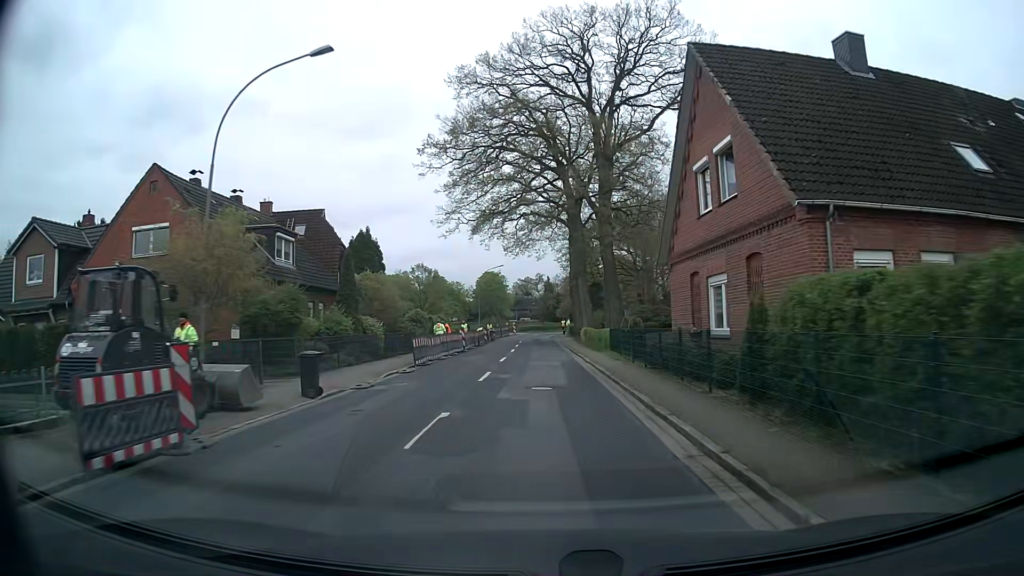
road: secondary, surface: asphalt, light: Day
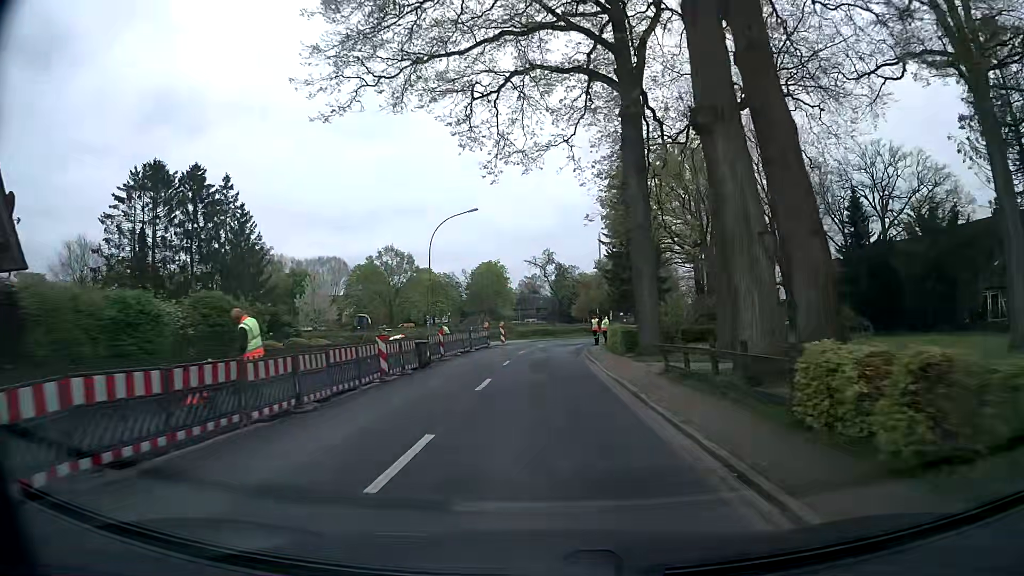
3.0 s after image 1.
(-0.4, +38.0) m; 0°
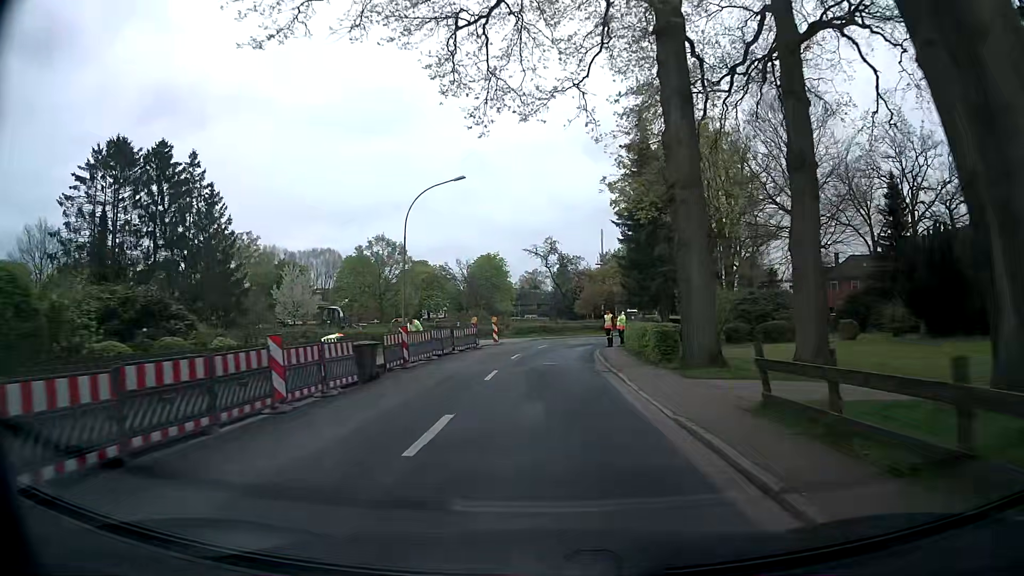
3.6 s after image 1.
(-0.1, +7.6) m; -1°
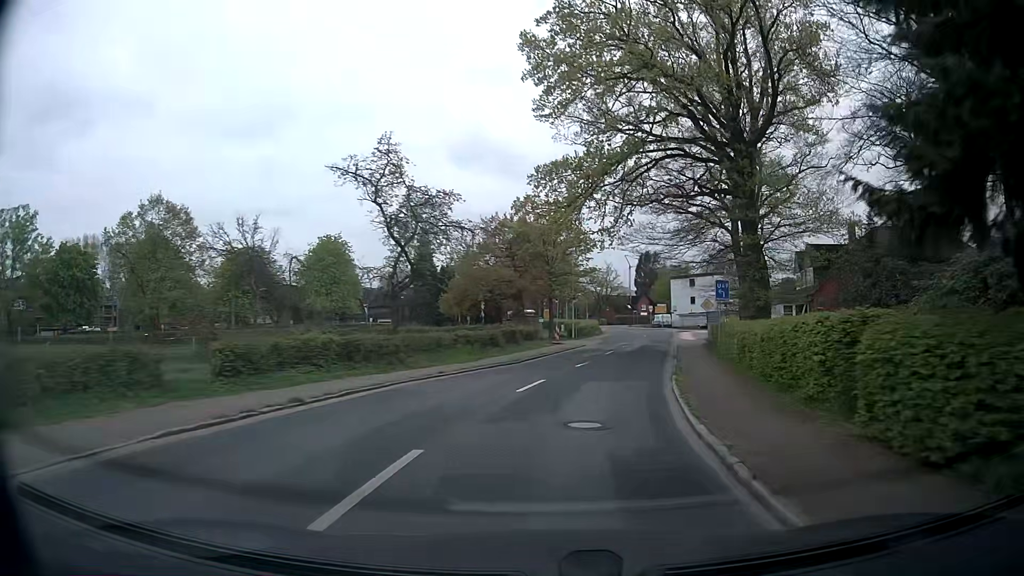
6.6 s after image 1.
(+1.9, +37.9) m; +11°
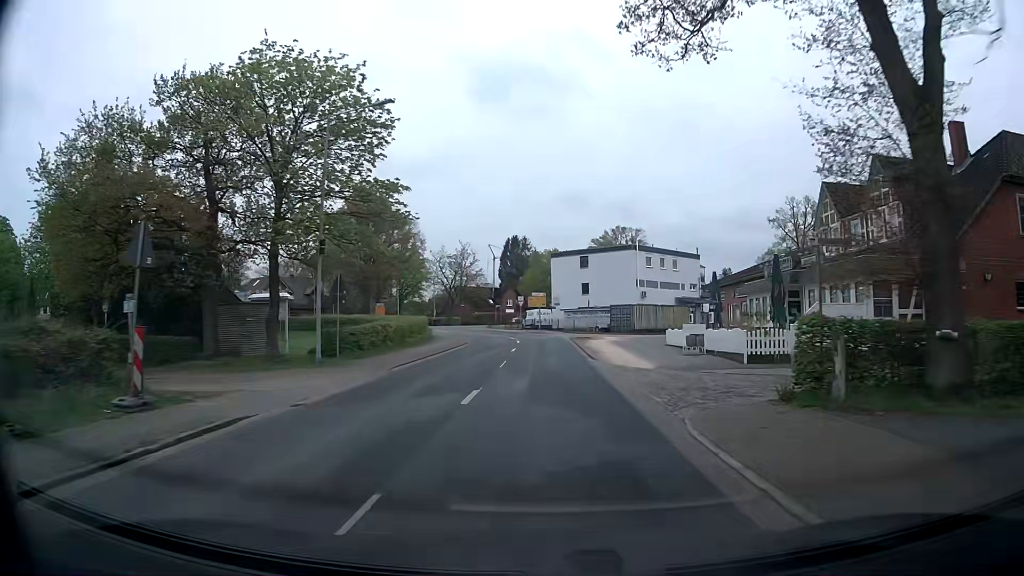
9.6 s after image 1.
(+5.6, +37.6) m; +12°
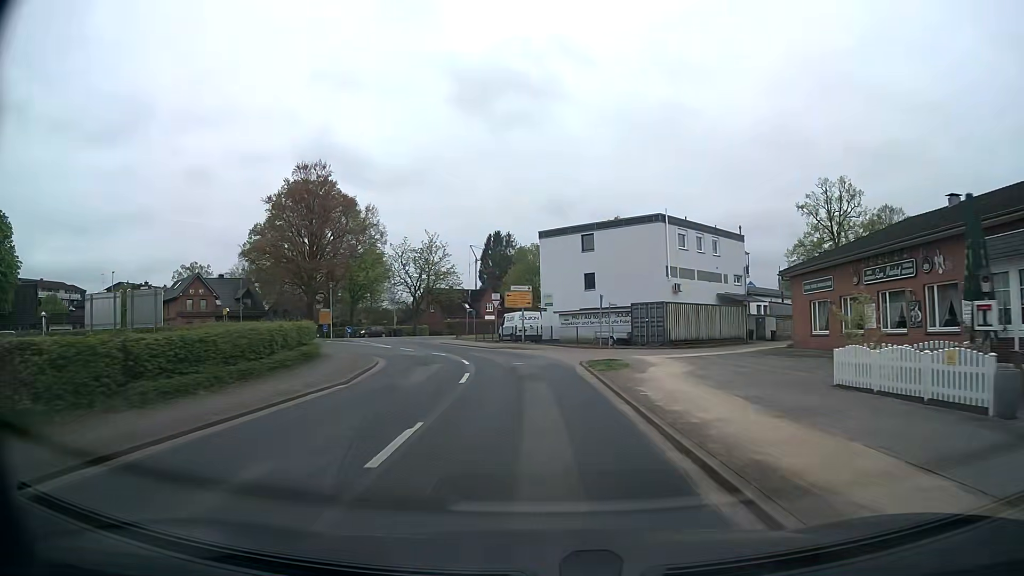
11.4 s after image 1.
(+0.2, +23.0) m; +1°
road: primary
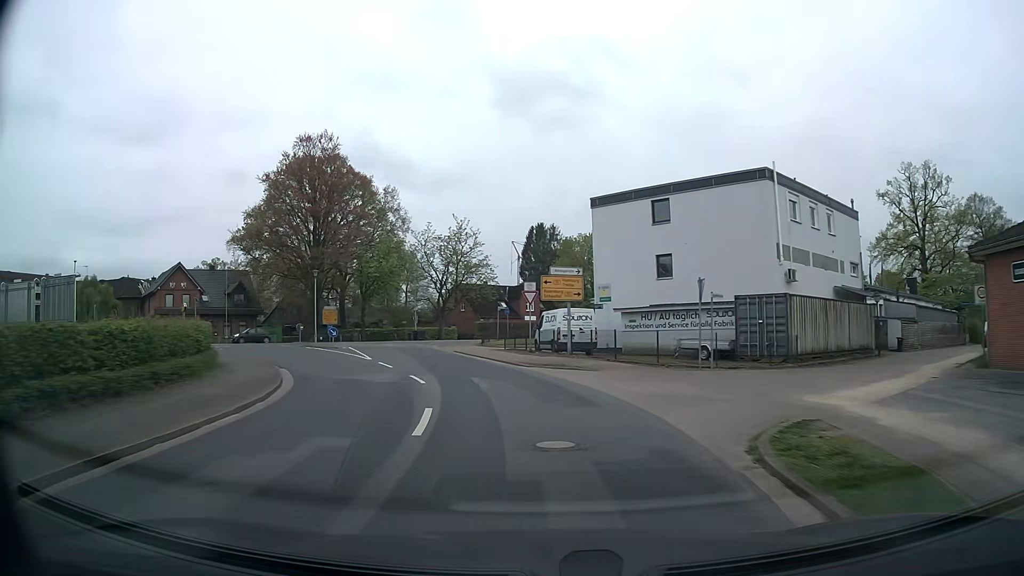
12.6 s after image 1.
(-0.3, +15.2) m; -4°
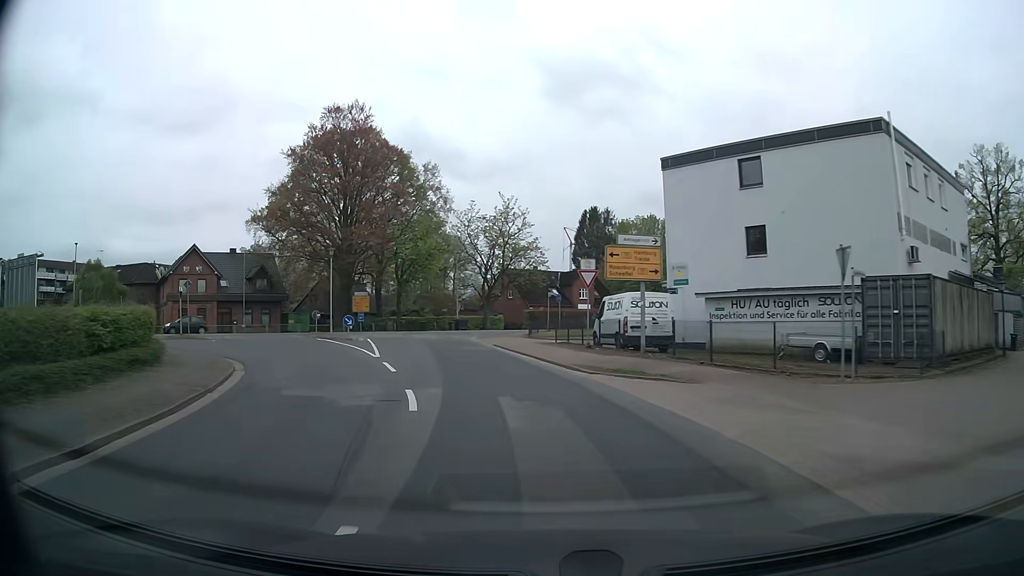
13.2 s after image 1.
(-0.2, +7.3) m; -4°
